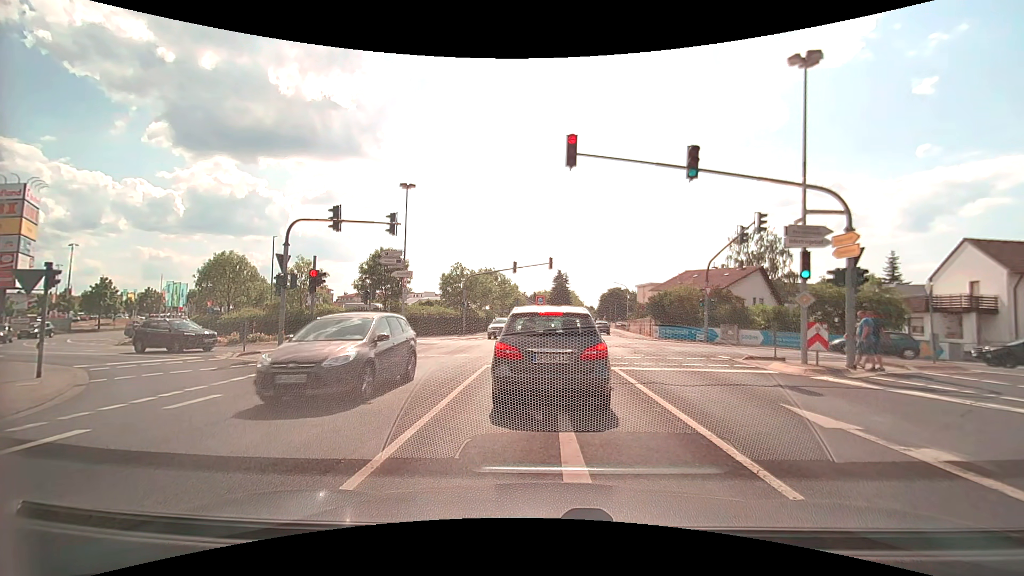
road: secondary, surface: asphalt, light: Day
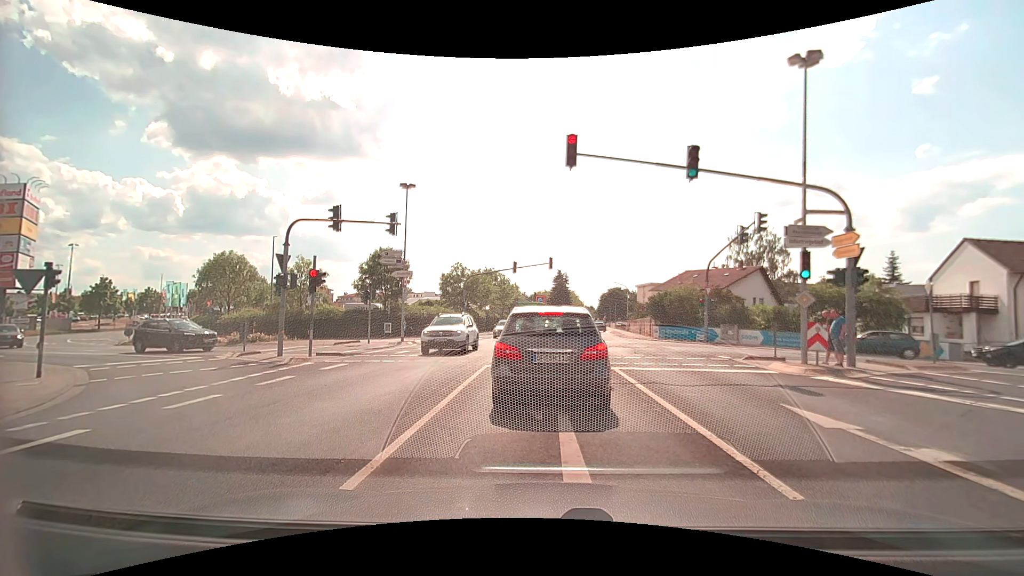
(0.0, 0.0) m; 0°
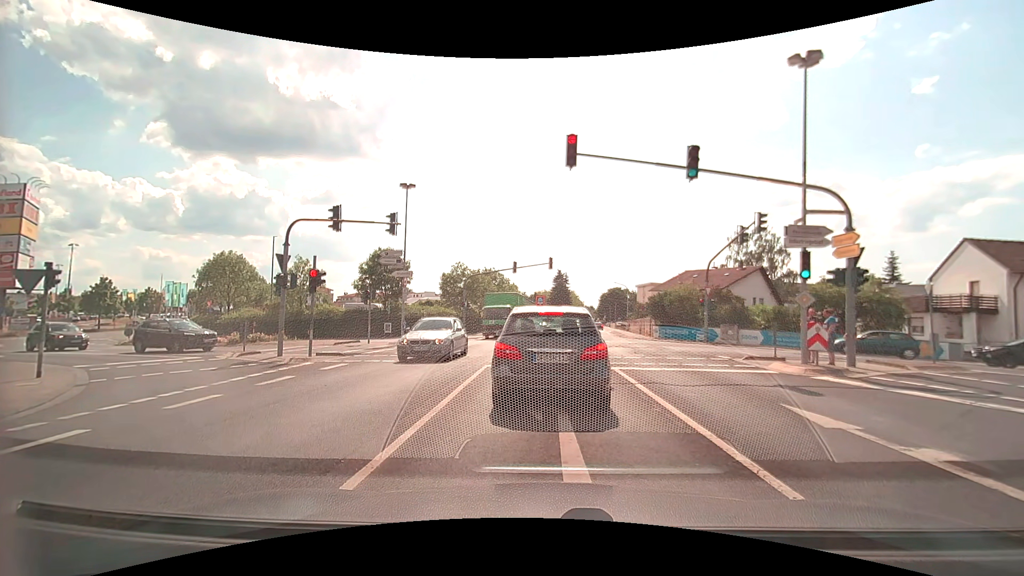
(0.0, 0.0) m; 0°
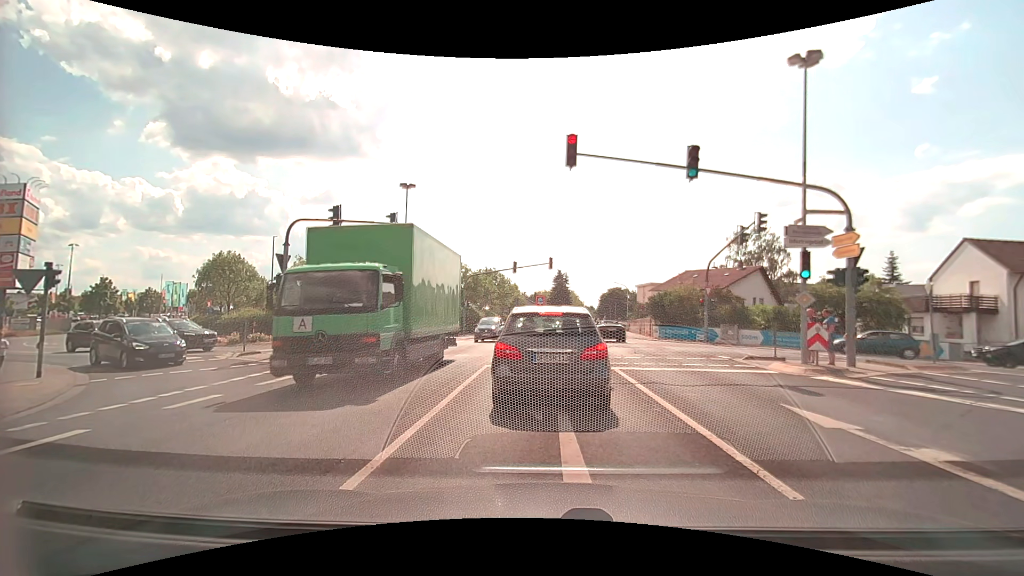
(0.0, 0.0) m; 0°
(0, +10) (0, +20) (-1, +30) (-7, +37) (-17, +40) (-26, +43) (-36, +47) (-44, +53) (-49, +61) (-52, +71) m
